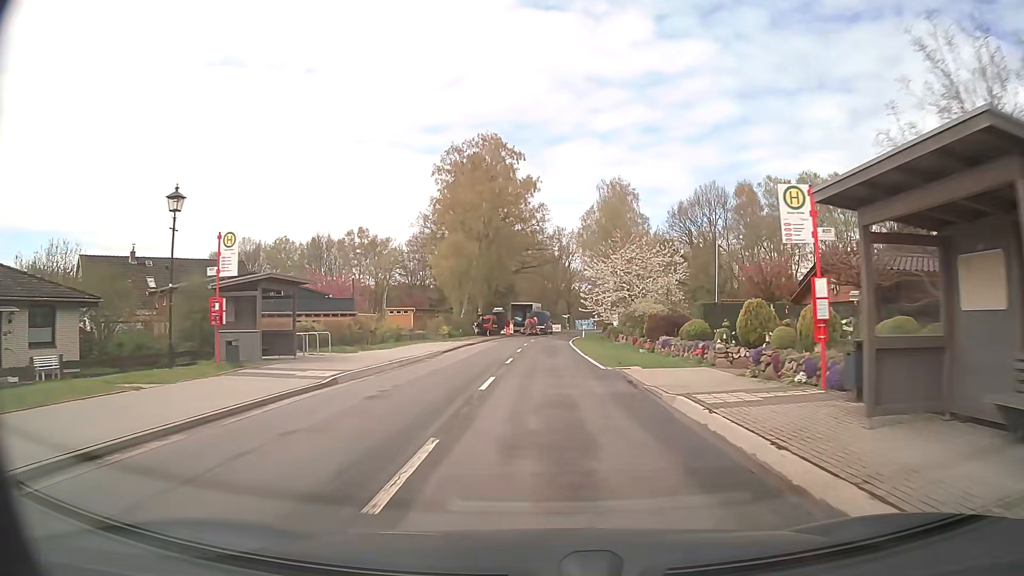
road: secondary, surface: asphalt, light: Day
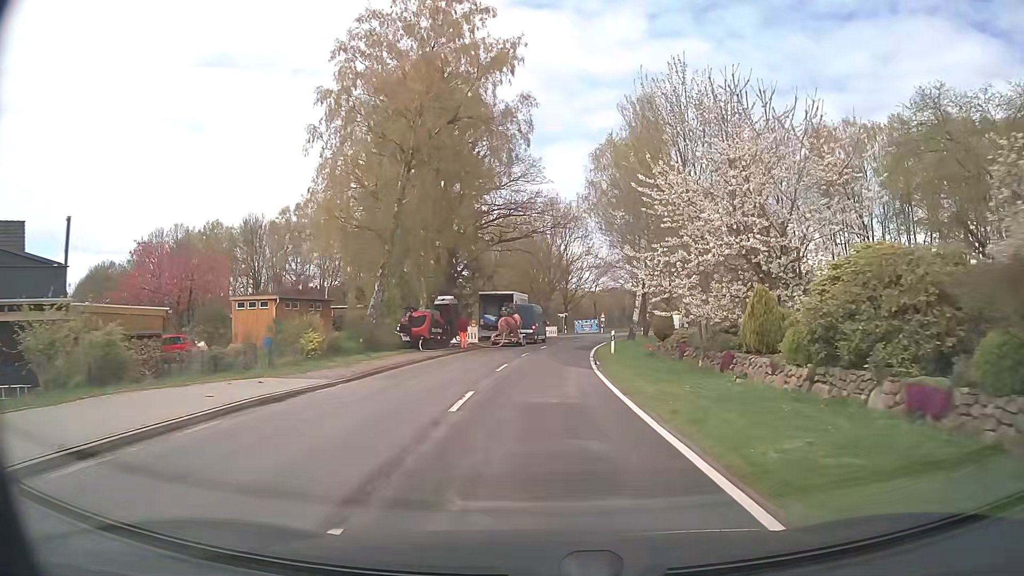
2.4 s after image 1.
(+0.2, +30.5) m; +1°
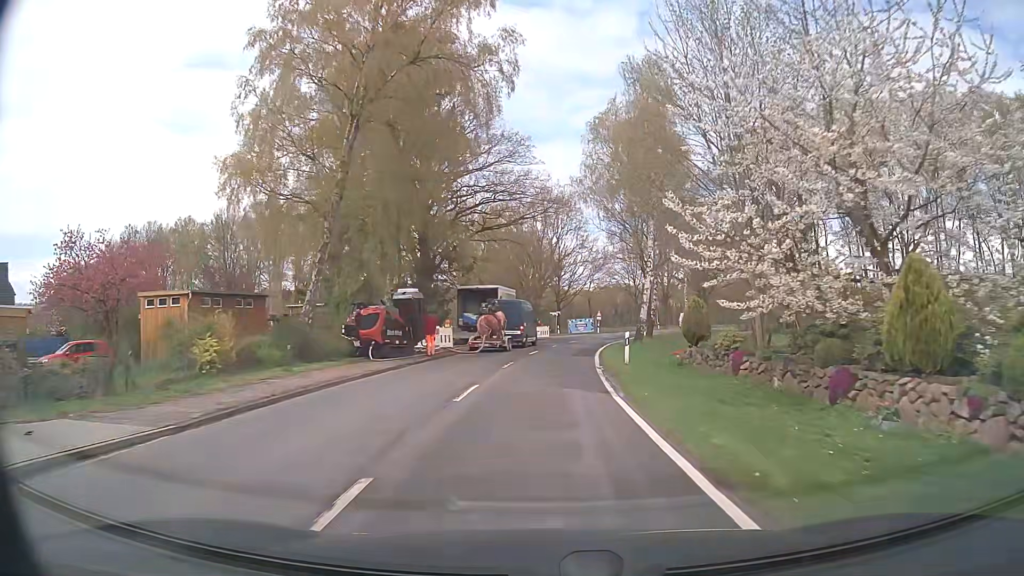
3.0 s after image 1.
(0.0, +7.6) m; +1°
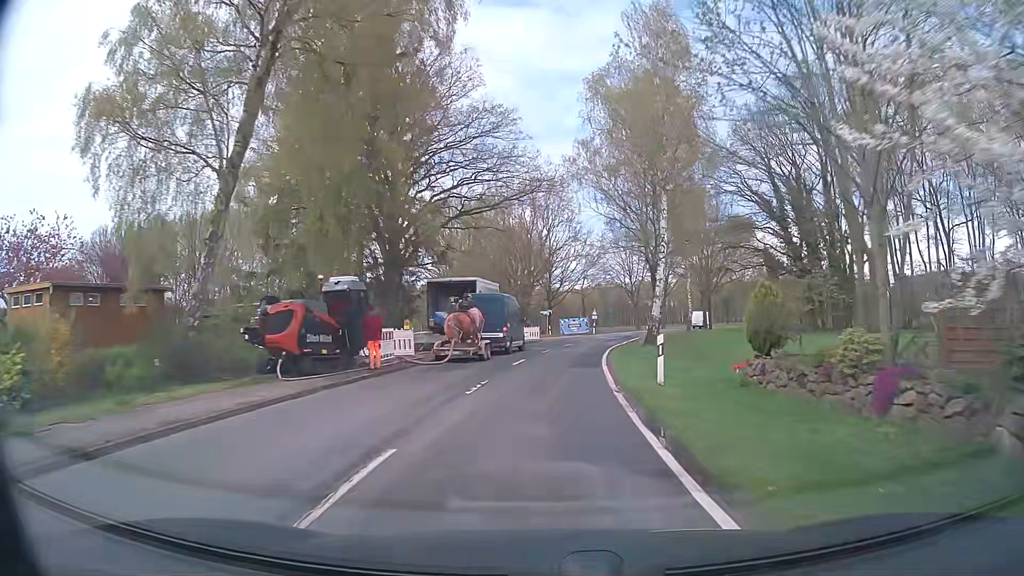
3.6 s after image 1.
(0.0, +7.6) m; +1°
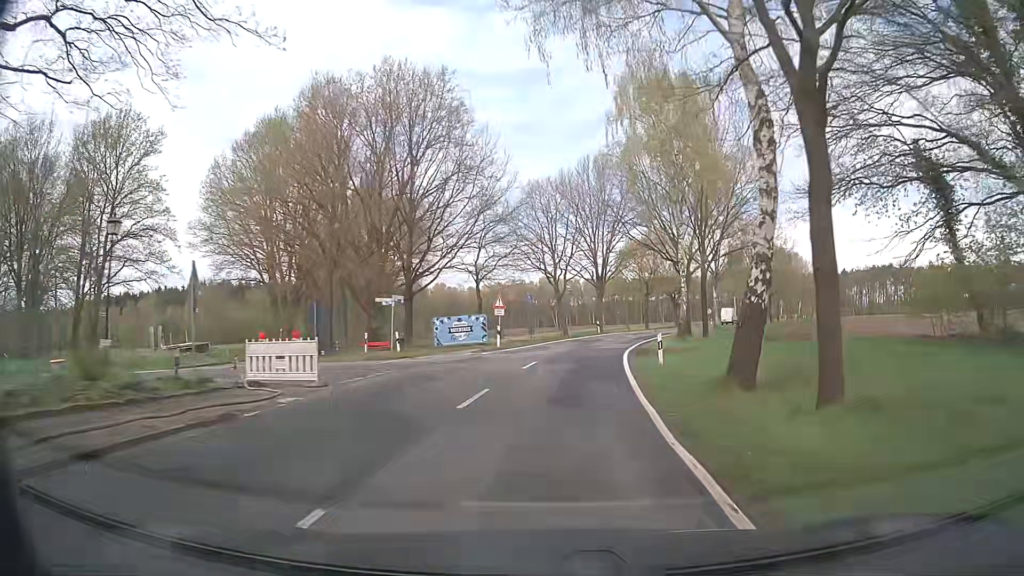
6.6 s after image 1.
(+2.5, +38.0) m; +8°
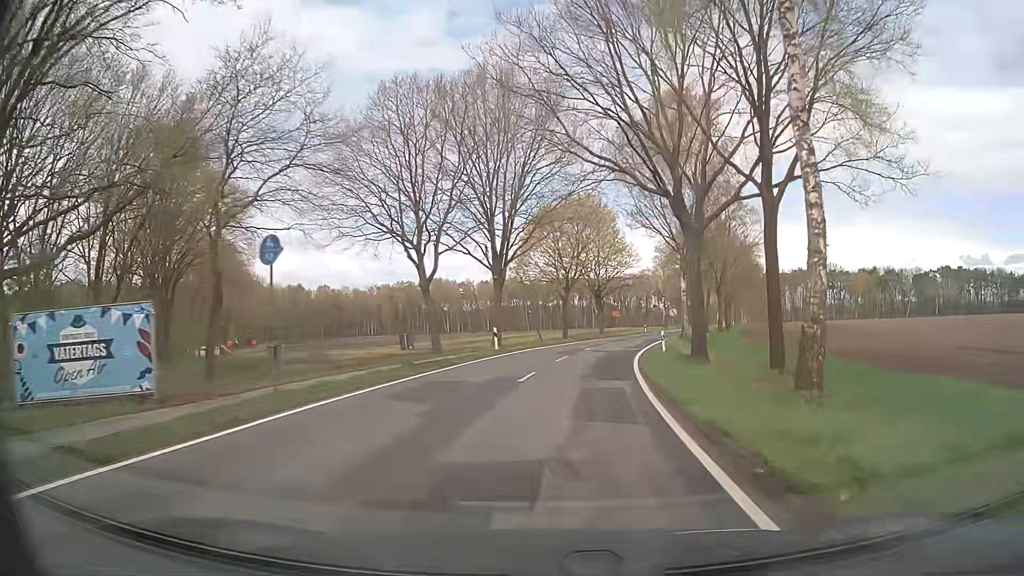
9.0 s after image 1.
(+2.3, +30.3) m; +9°
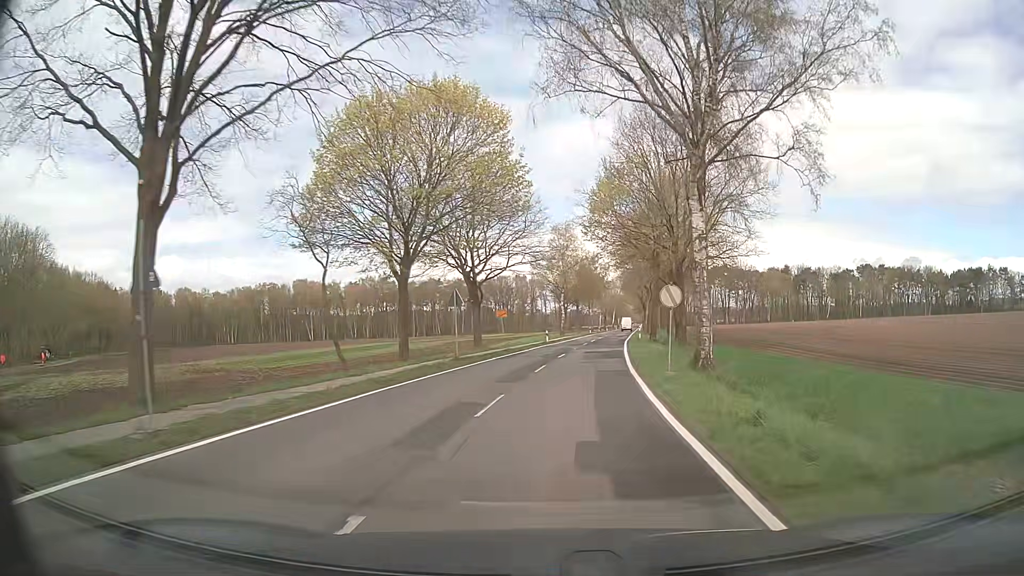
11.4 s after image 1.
(+3.0, +32.5) m; +10°
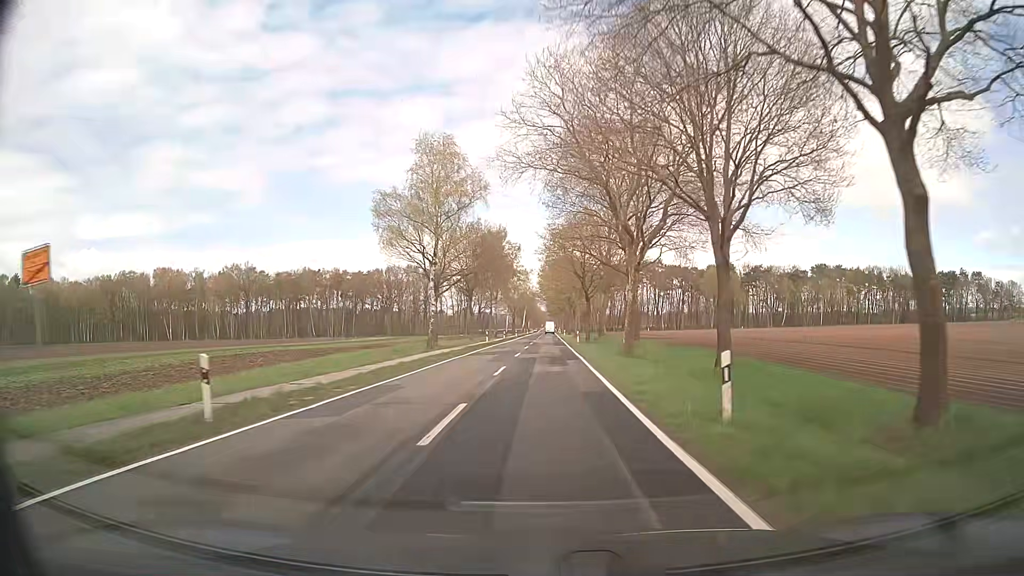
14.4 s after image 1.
(+4.2, +47.9) m; +8°
(0, +10) (0, +20) (0, +30) (0, +40) (0, +50) (0, +60) (+1, +70) (+1, +80) (+1, +90) (+1, +100) m
